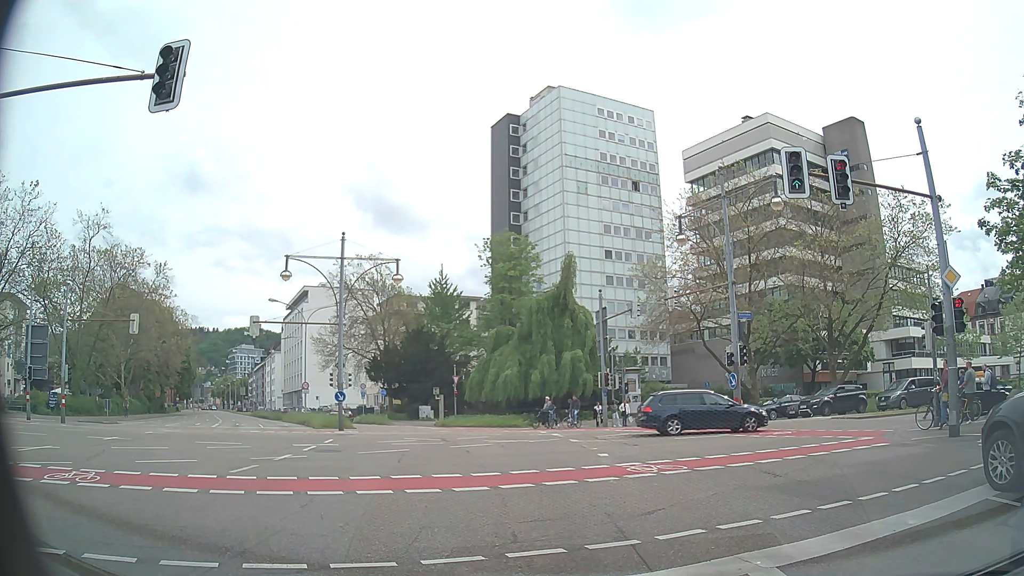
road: secondary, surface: asphalt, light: Day
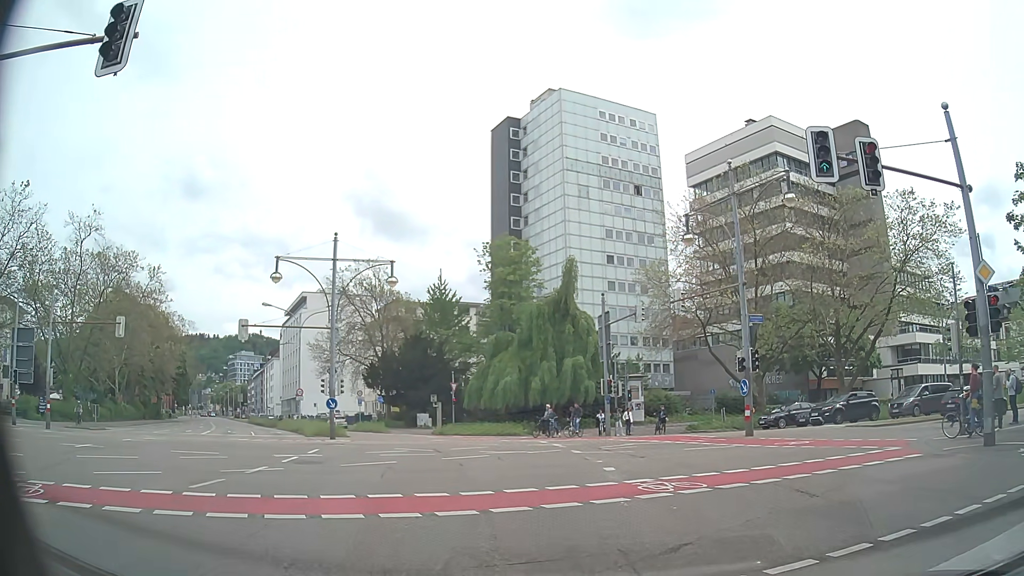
(0.0, +1.7) m; +1°
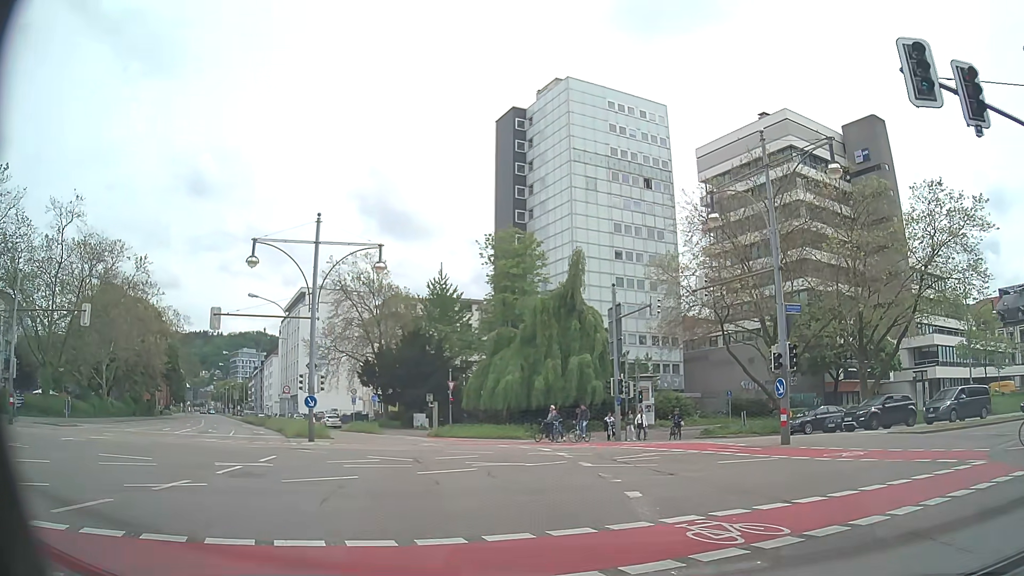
(0.0, +3.8) m; -1°
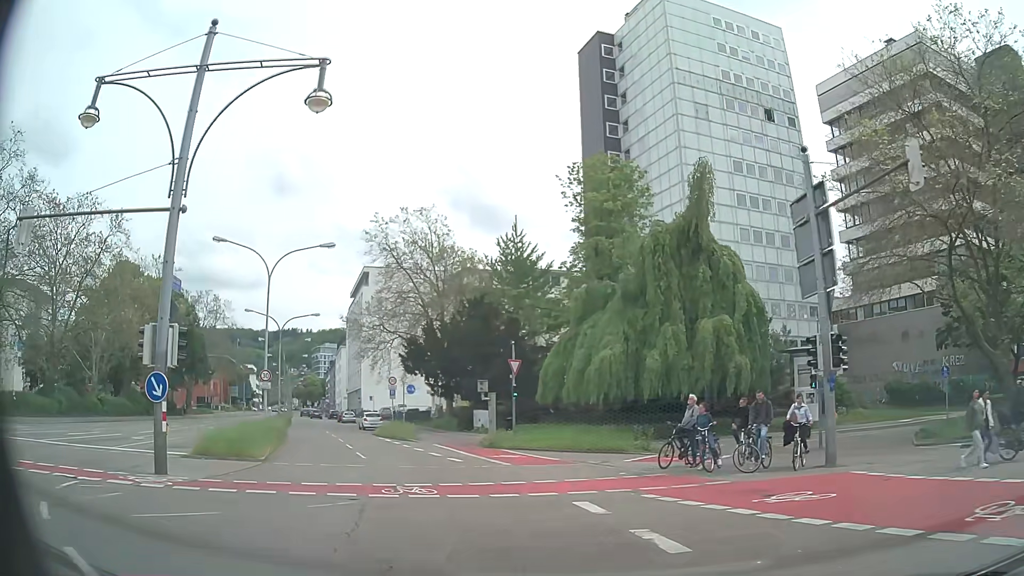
(-0.6, +18.3) m; -7°
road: primary
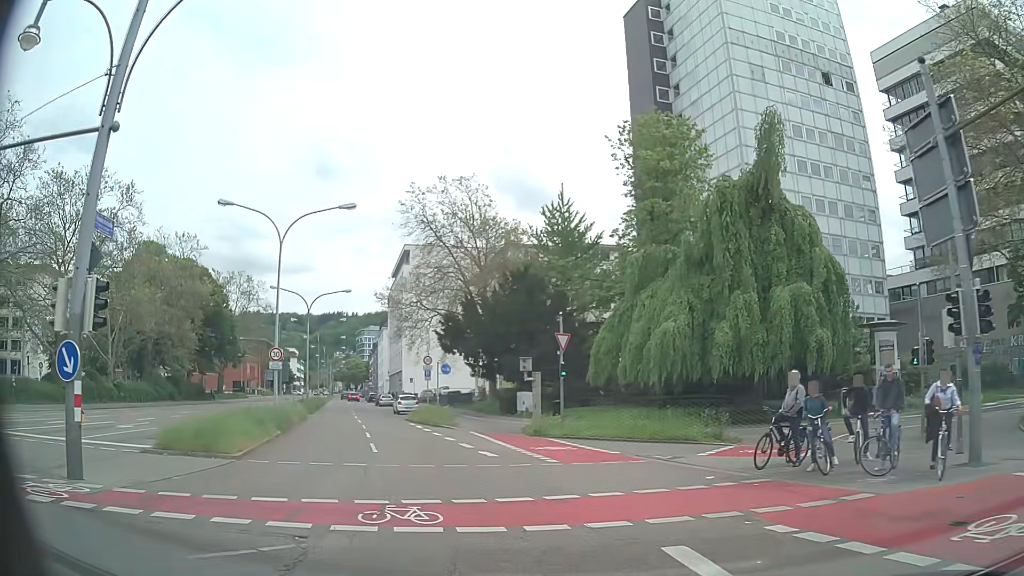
(-0.2, +4.4) m; -4°
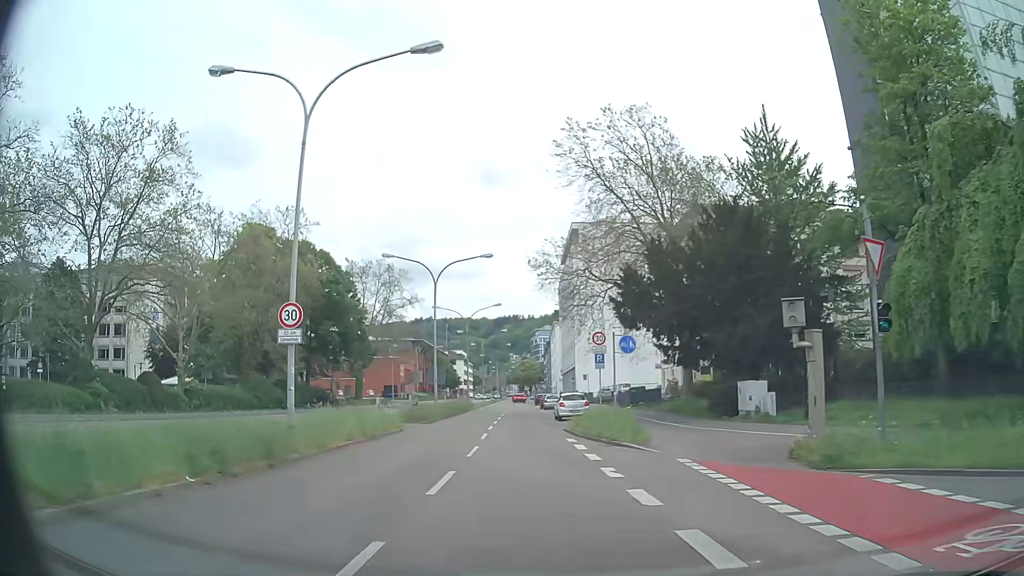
(-2.1, +15.0) m; -14°
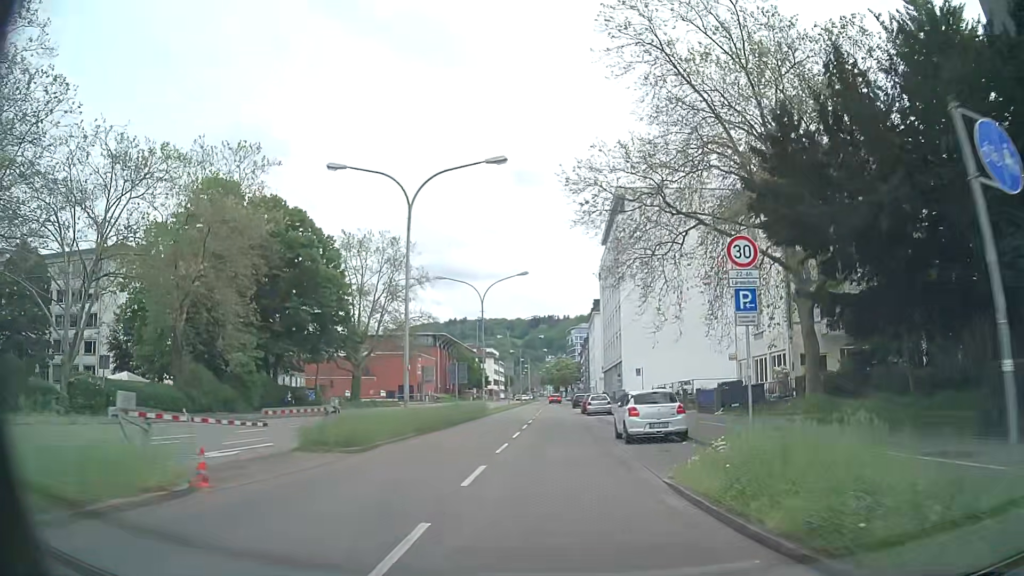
(-1.0, +17.4) m; -4°
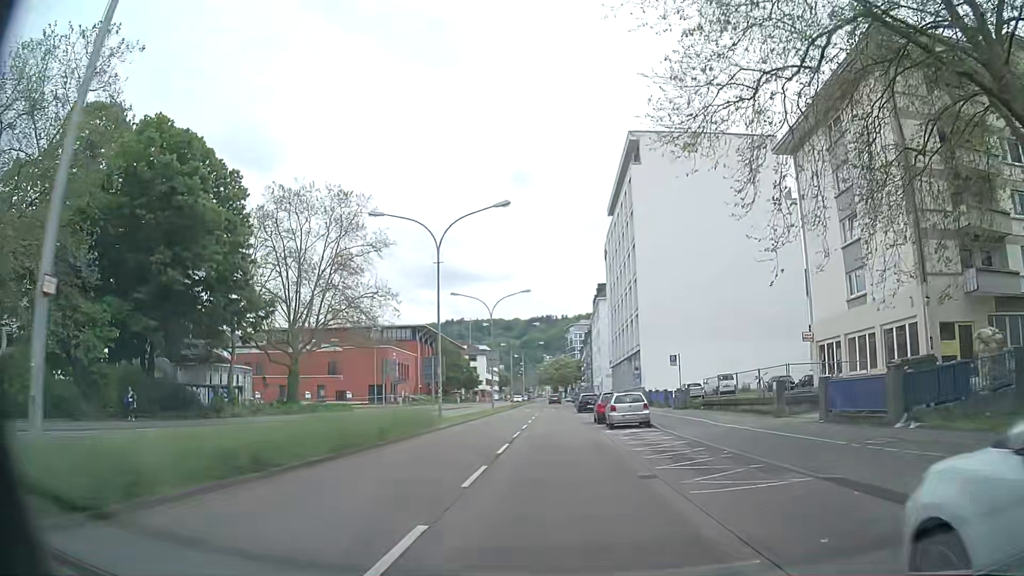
(0.0, +18.1) m; 0°
(0, +10) (0, +20) (0, +30) (0, +40) (0, +50) (0, +60) (0, +70) (0, +80) (0, +90) (0, +100) m
